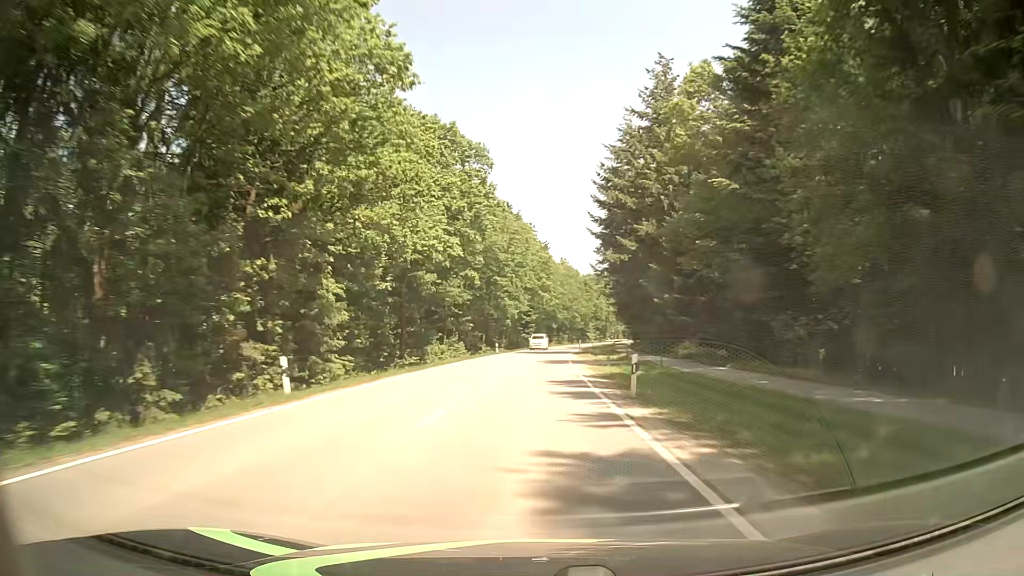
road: tertiary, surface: asphalt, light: Day
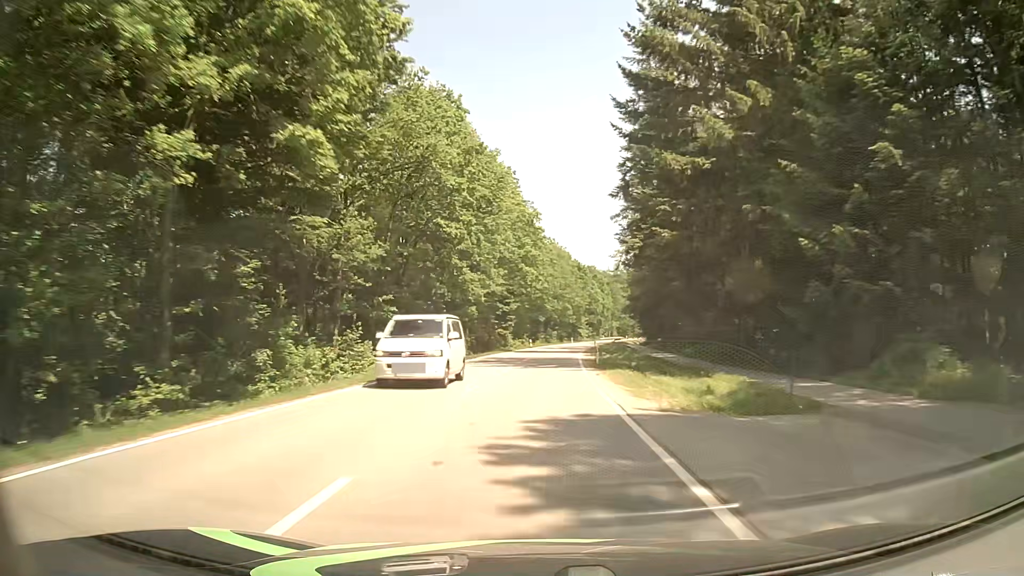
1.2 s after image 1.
(+0.2, +31.7) m; +1°
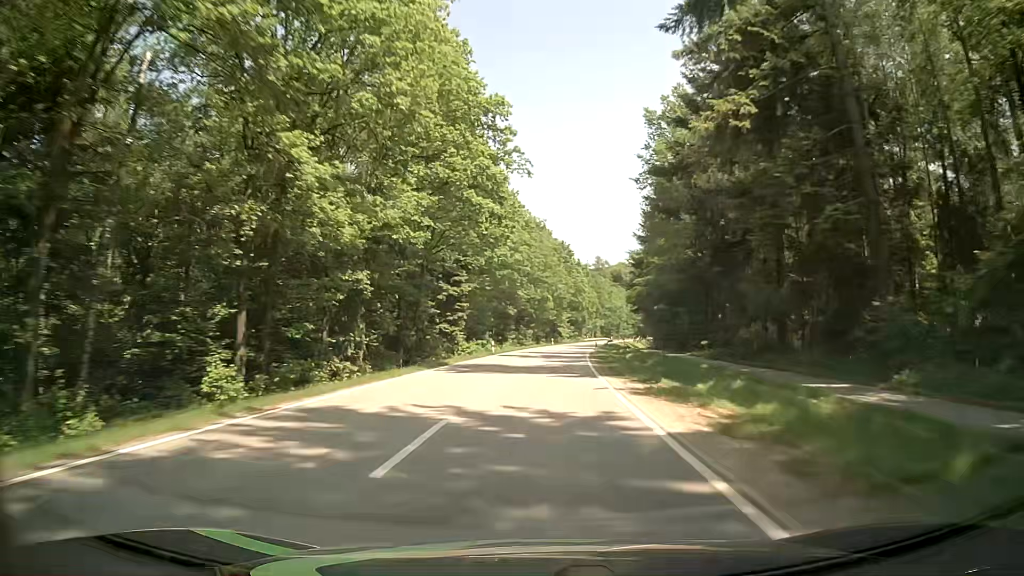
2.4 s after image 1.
(+0.6, +31.7) m; +3°
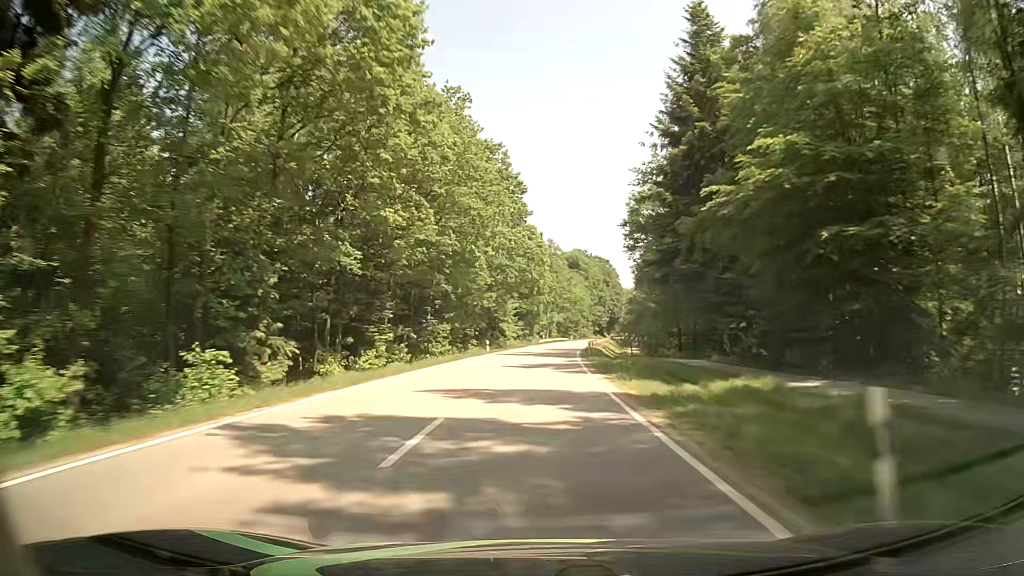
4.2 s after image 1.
(+1.6, +47.6) m; +4°
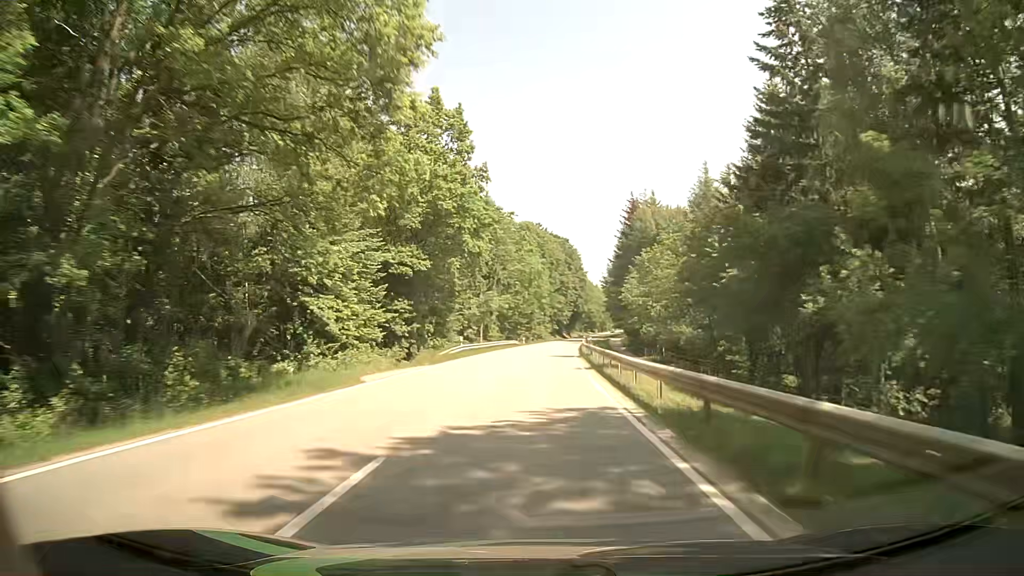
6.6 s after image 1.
(+2.5, +63.8) m; +5°
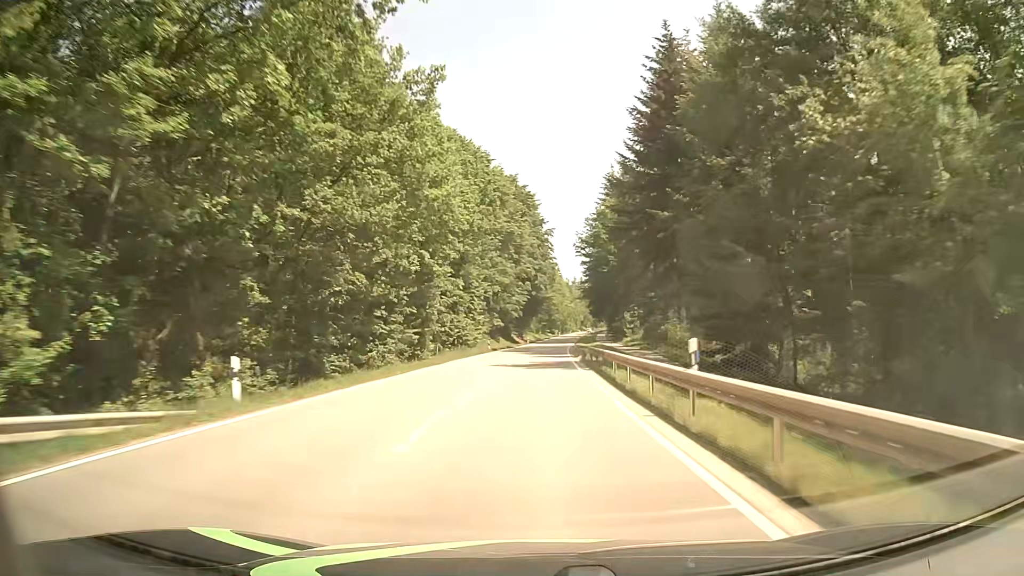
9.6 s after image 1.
(+3.1, +79.5) m; +4°
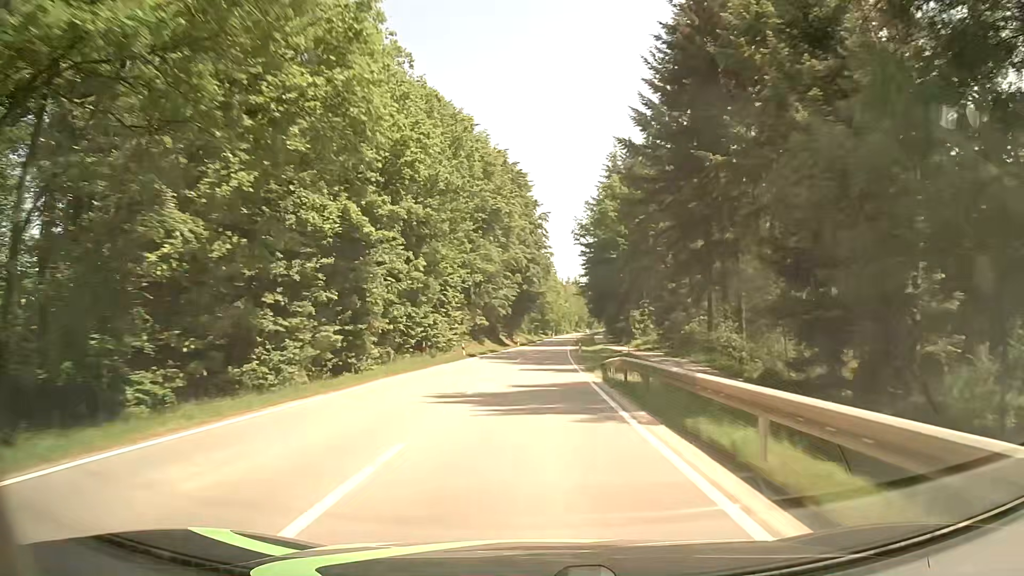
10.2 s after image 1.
(+0.1, +15.9) m; +1°
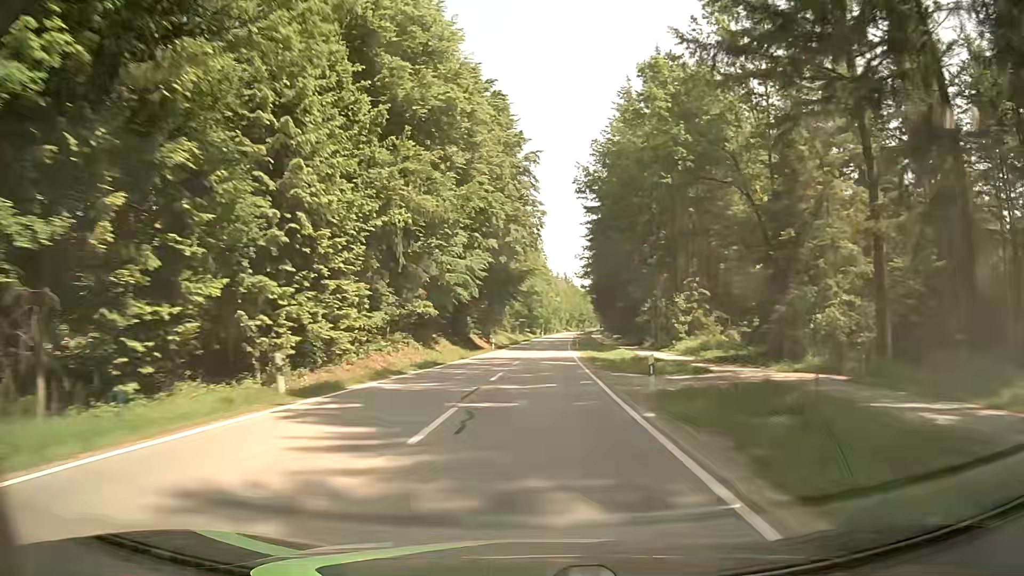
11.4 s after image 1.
(+0.4, +31.7) m; +2°
(0, +10) (0, +20) (0, +30) (0, +40) (+1, +50) (+1, +60) (+1, +70) (+2, +80) (+2, +90) (+3, +100) m
